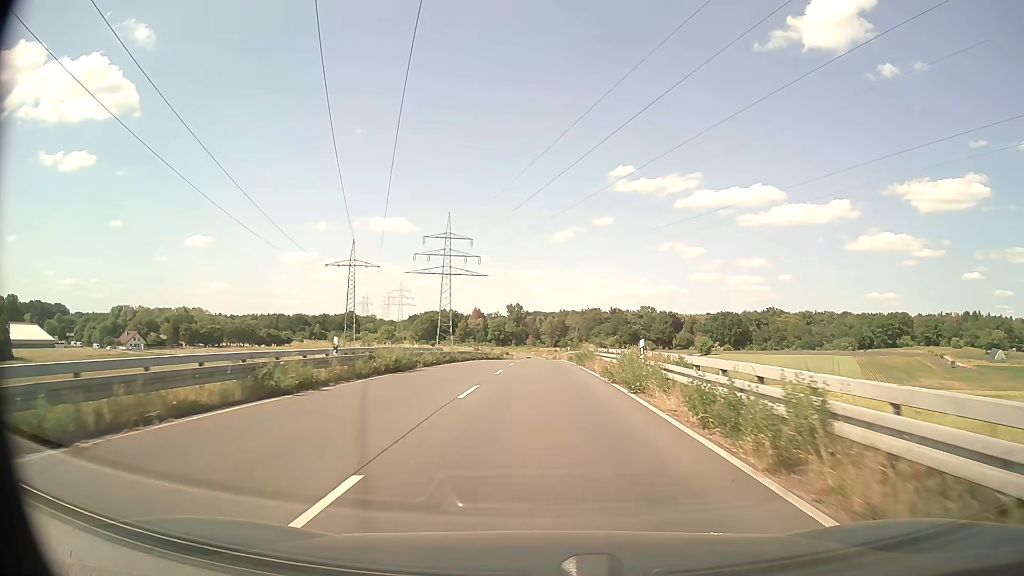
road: secondary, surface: asphalt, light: Day
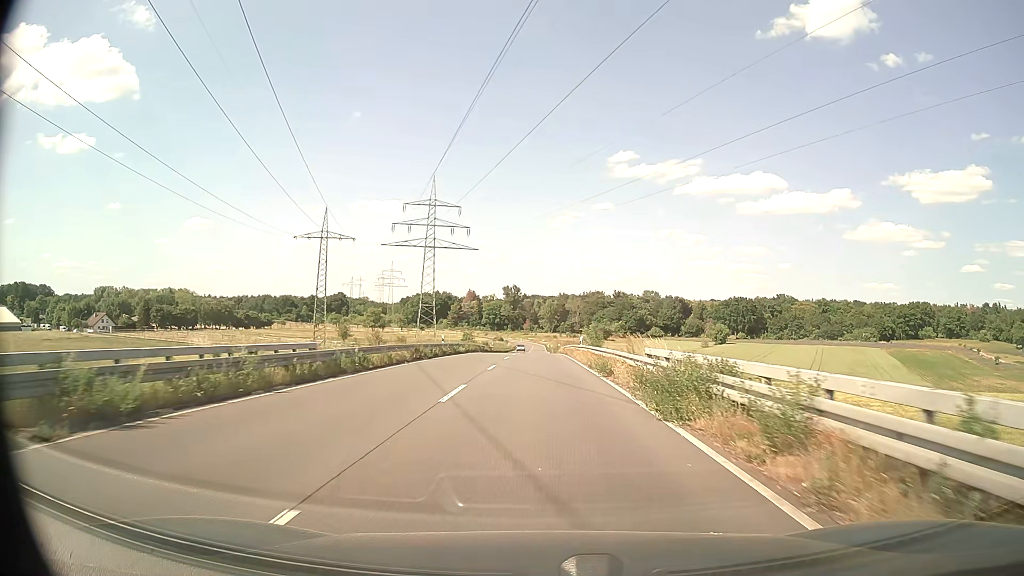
(0.0, +24.9) m; 0°
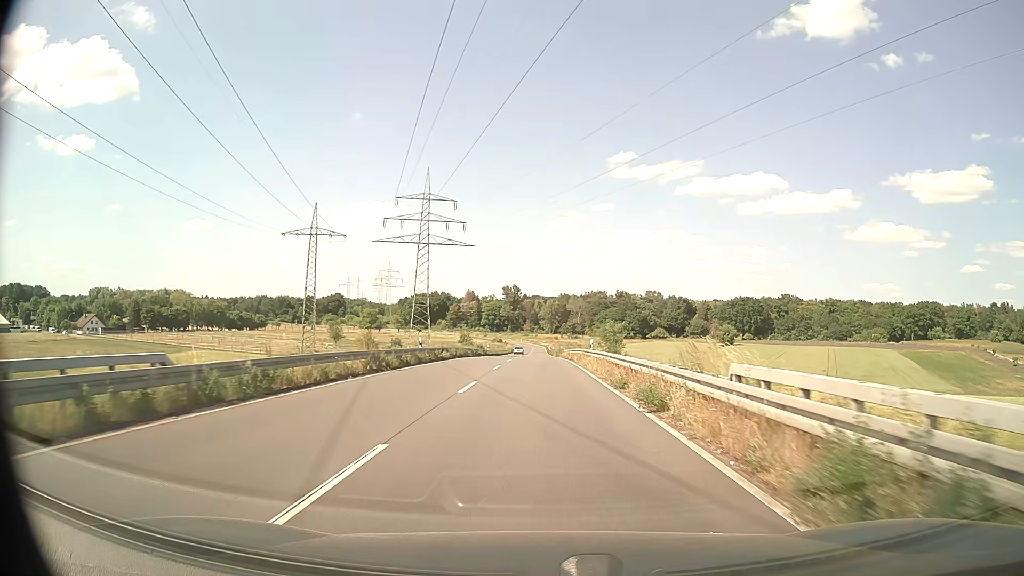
(0.0, +8.6) m; 0°
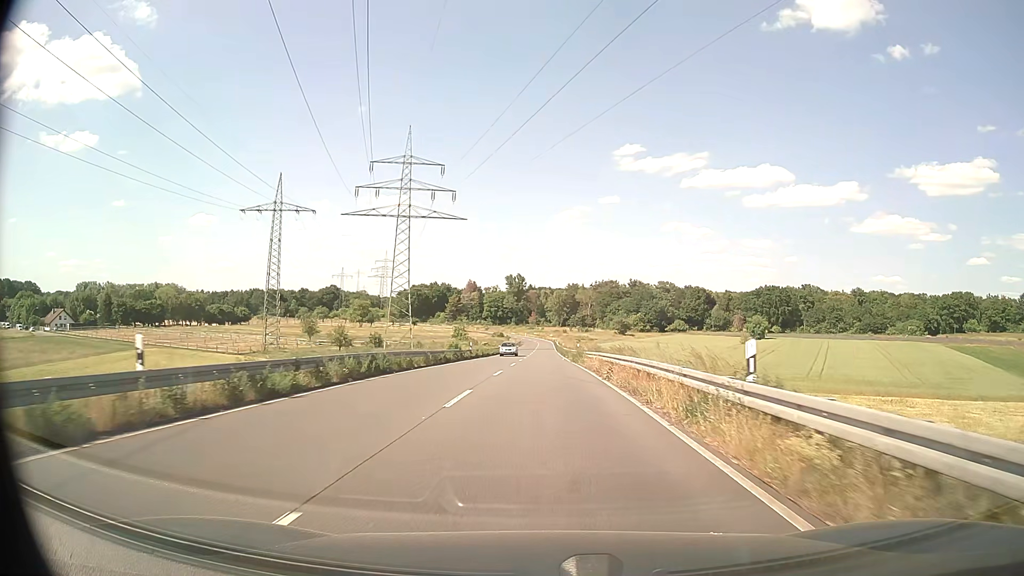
(-0.1, +26.6) m; -1°
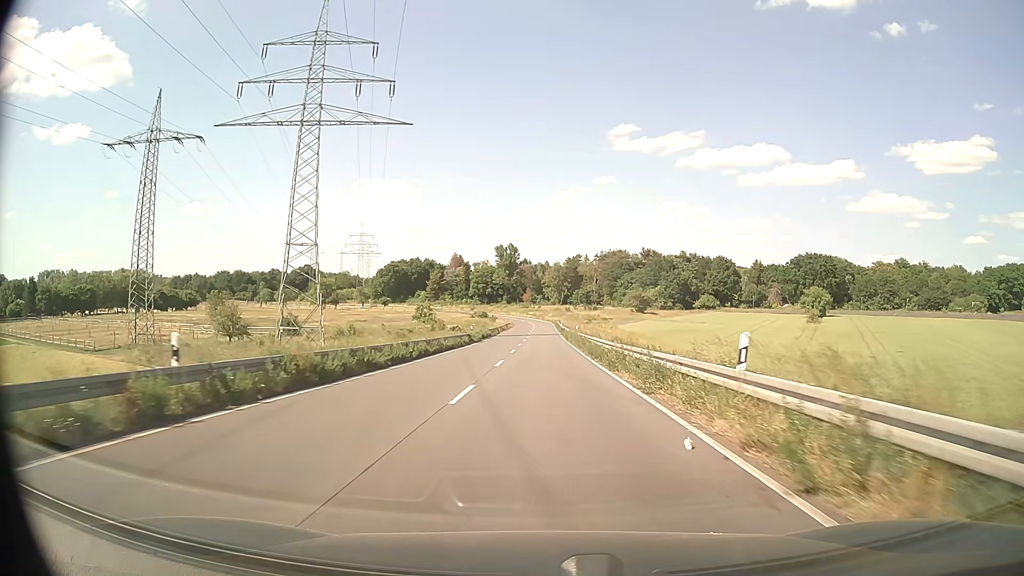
(0.0, +47.3) m; 0°
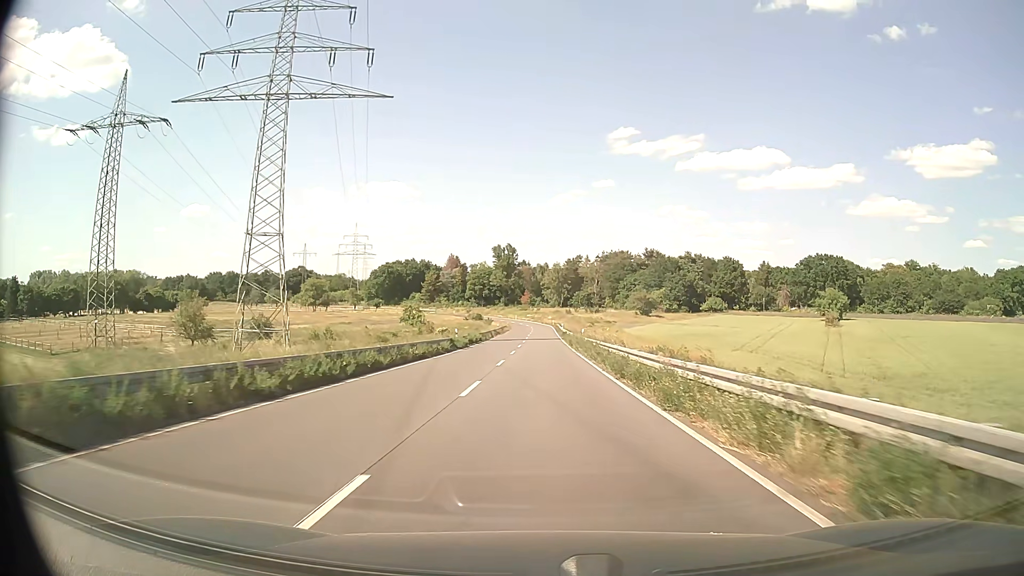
(0.0, +9.8) m; 0°
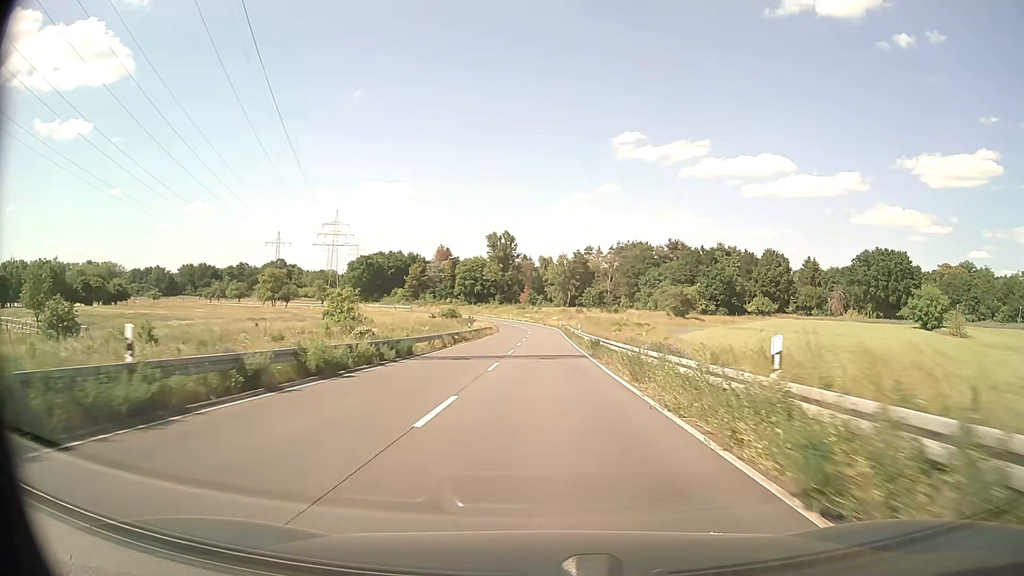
(0.0, +40.0) m; 0°
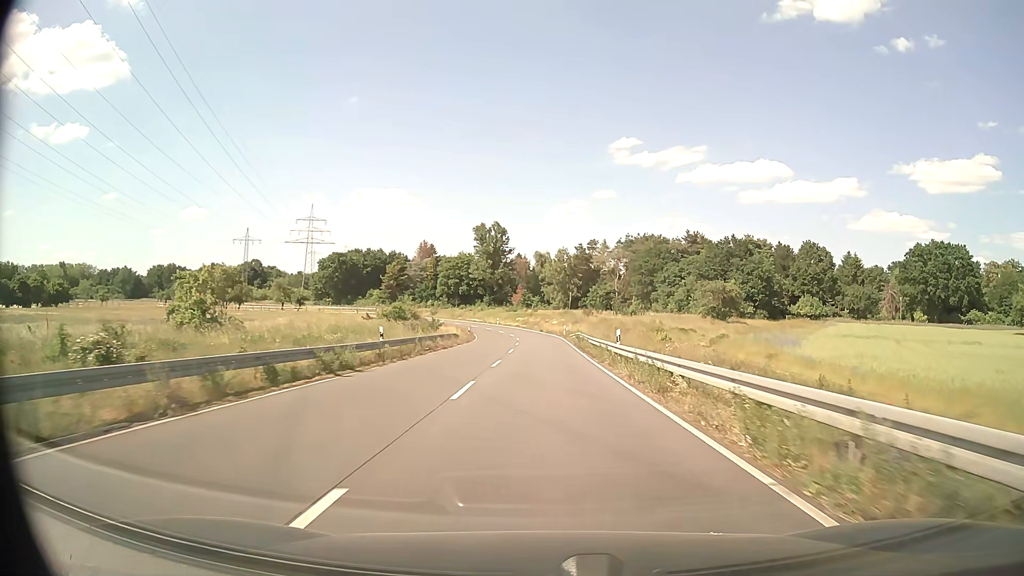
(0.0, +30.6) m; 0°
(0, +10) (0, +20) (0, +30) (0, +40) (0, +50) (0, +60) (-1, +70) (-3, +80) (-5, +90) (-7, +99) m
